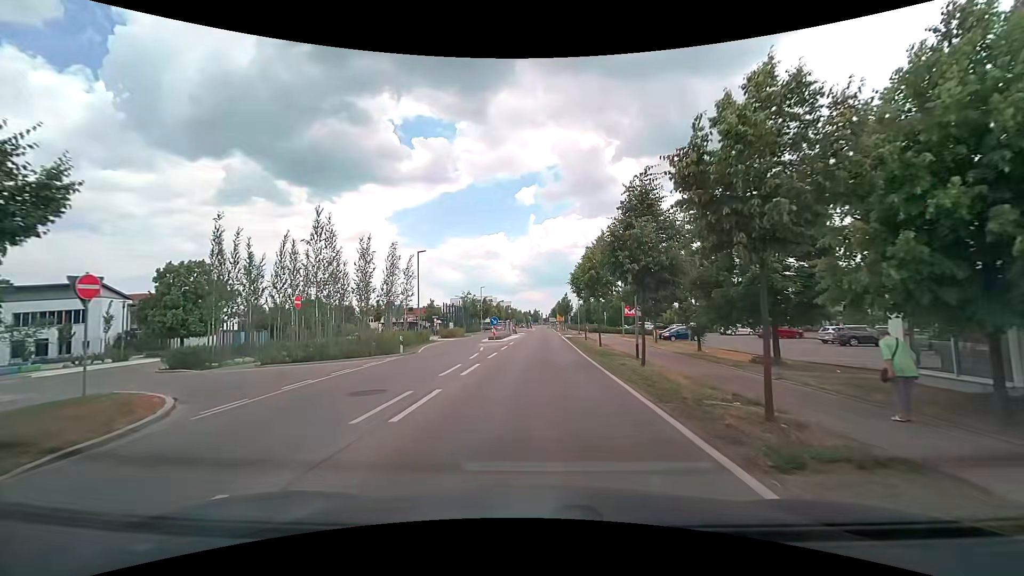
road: tertiary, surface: asphalt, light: Day
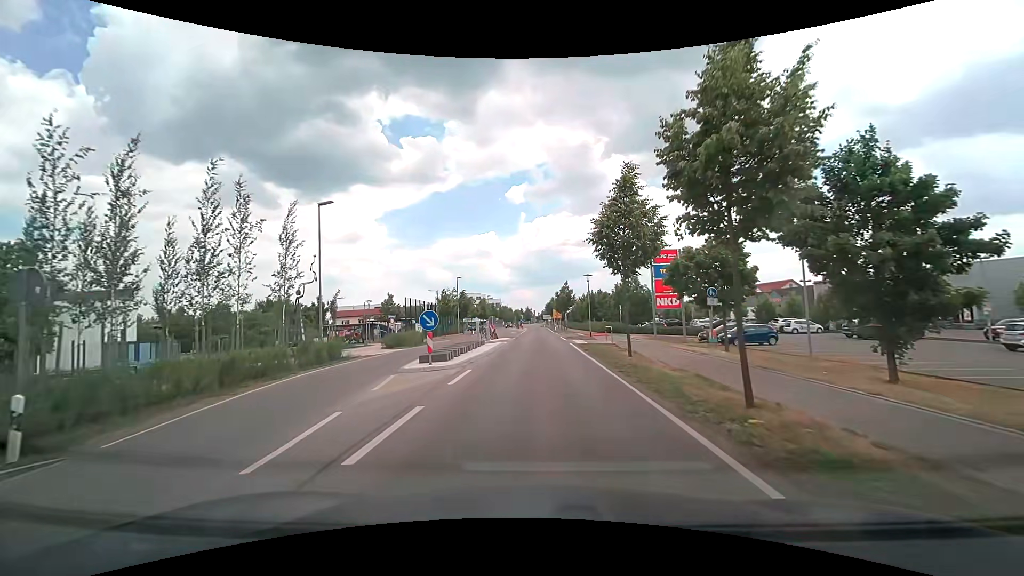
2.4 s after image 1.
(+0.3, +19.1) m; +2°
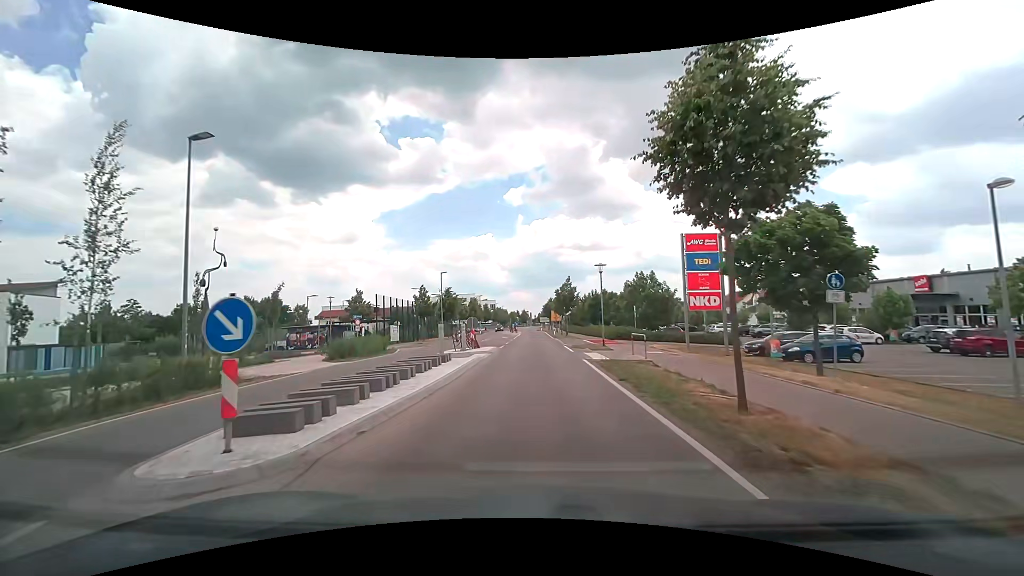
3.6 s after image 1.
(-0.1, +9.7) m; -1°
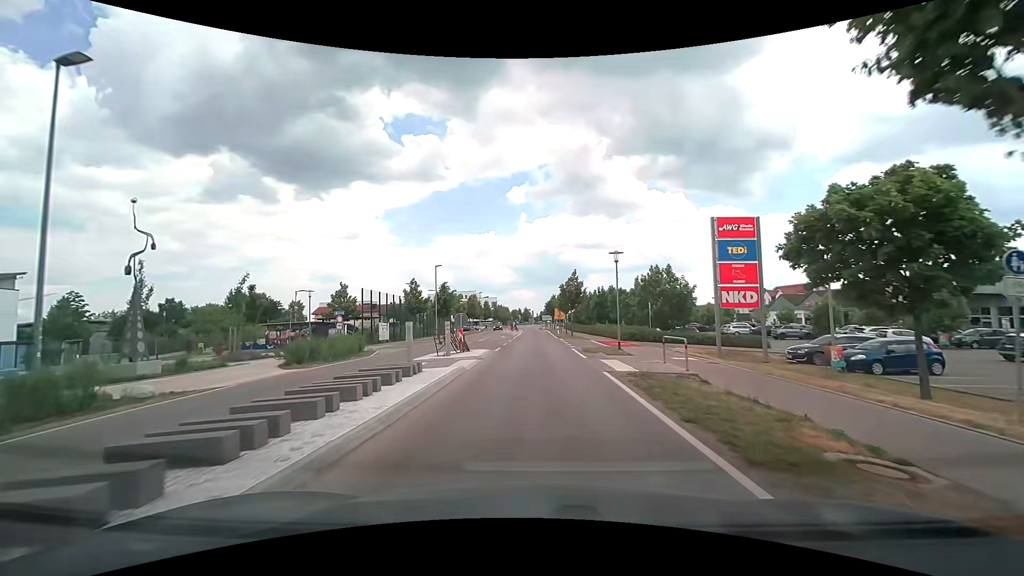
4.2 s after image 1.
(0.0, +4.9) m; 0°
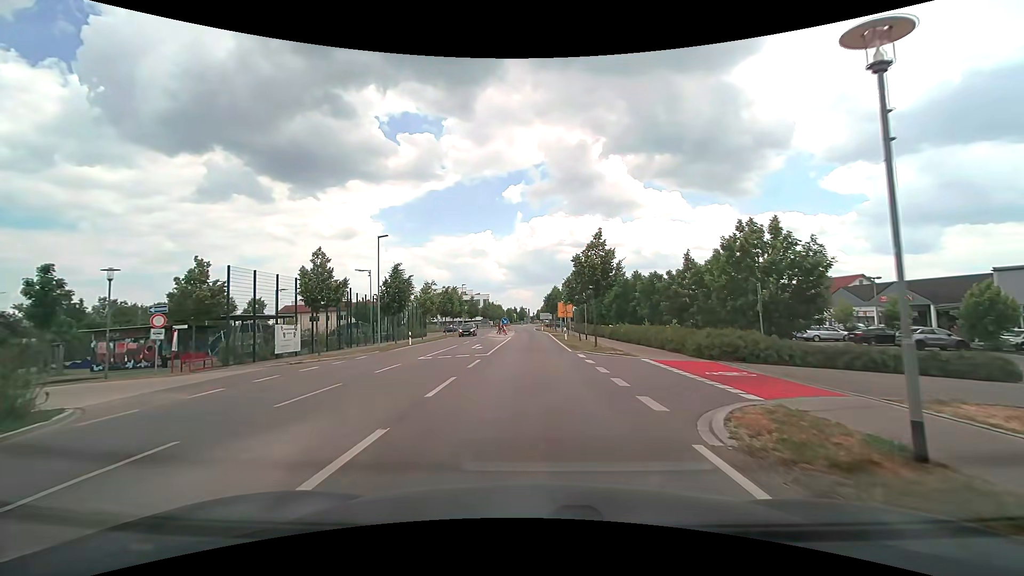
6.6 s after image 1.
(-0.1, +19.7) m; 0°
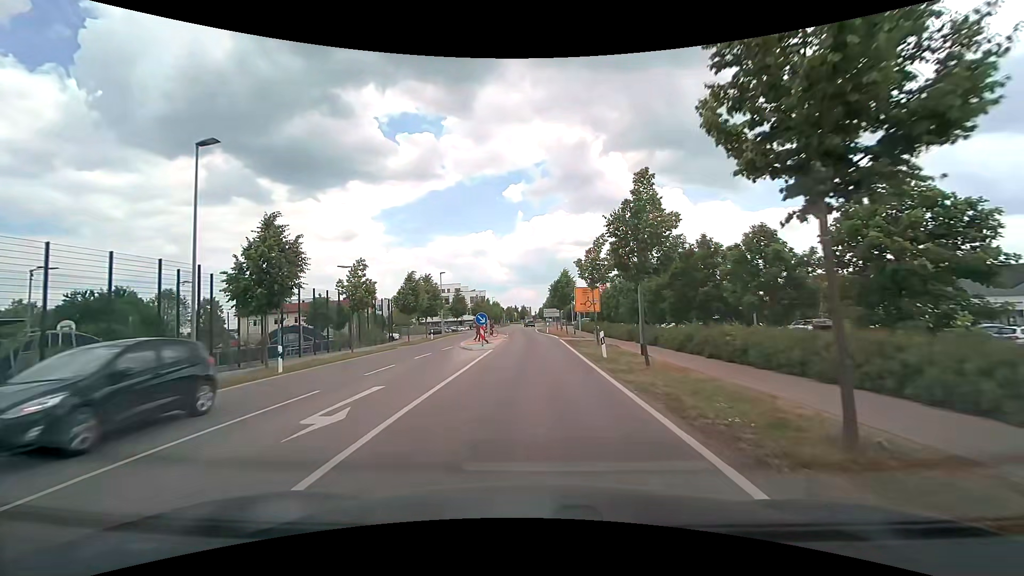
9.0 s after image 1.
(+0.1, +20.1) m; 0°
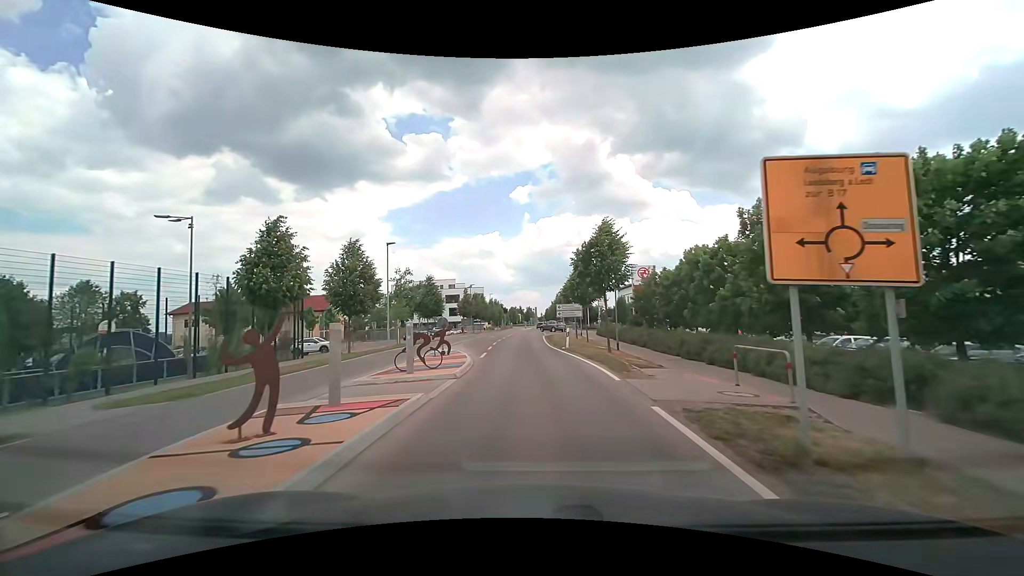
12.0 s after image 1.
(-0.1, +24.8) m; 0°
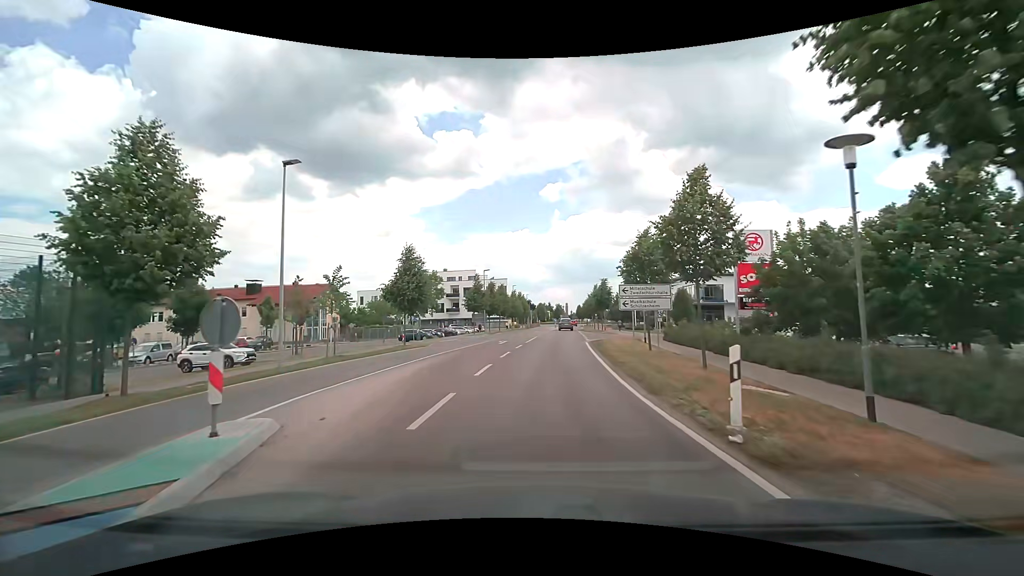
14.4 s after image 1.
(-0.4, +19.4) m; -4°
(0, +10) (0, +20) (+1, +30) (+2, +40) (+3, +50) (+3, +60) (+4, +70) (+6, +80) (+7, +90) (+8, +100) m
